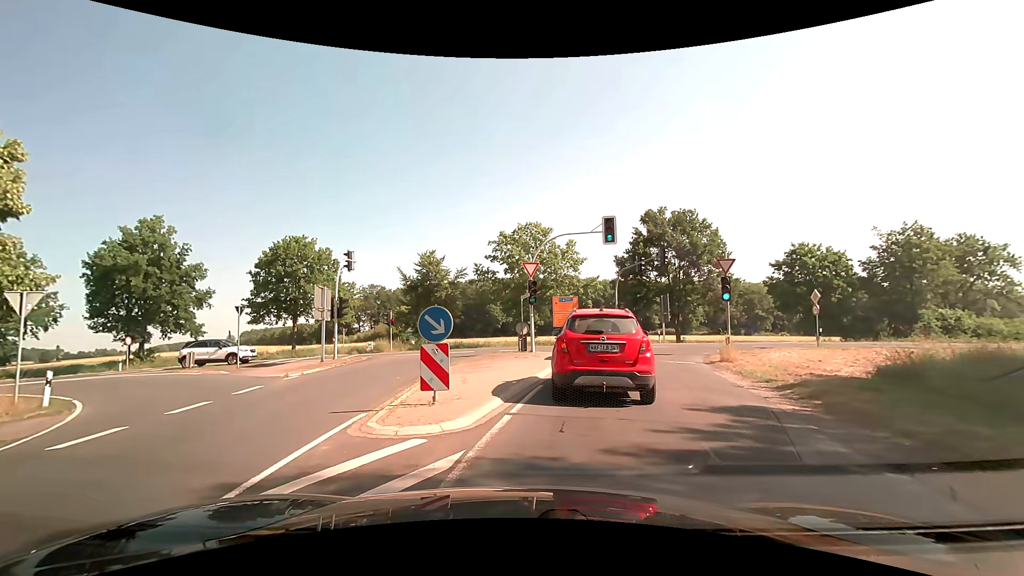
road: secondary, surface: asphalt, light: Day
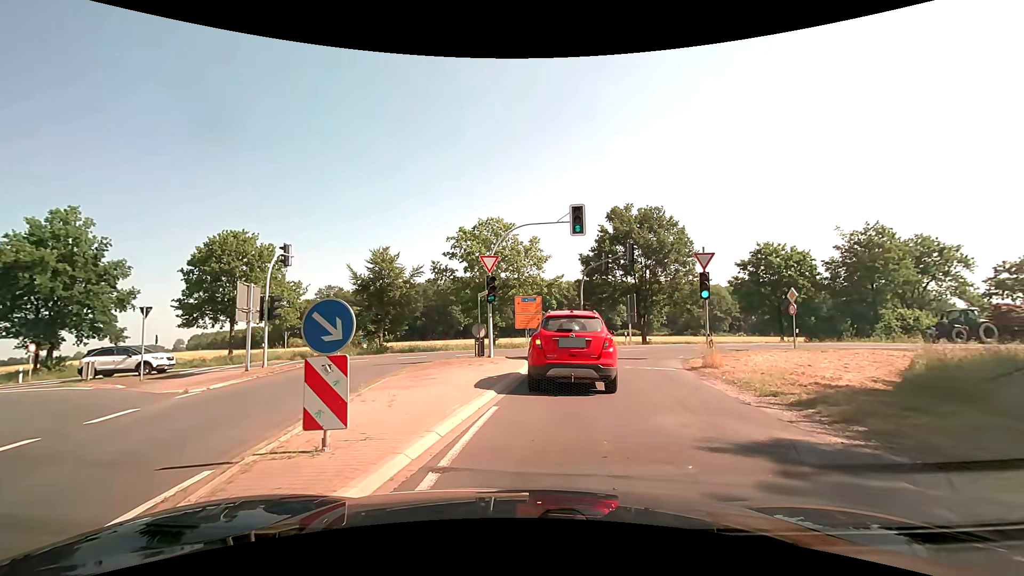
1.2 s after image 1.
(+0.1, +3.0) m; +5°
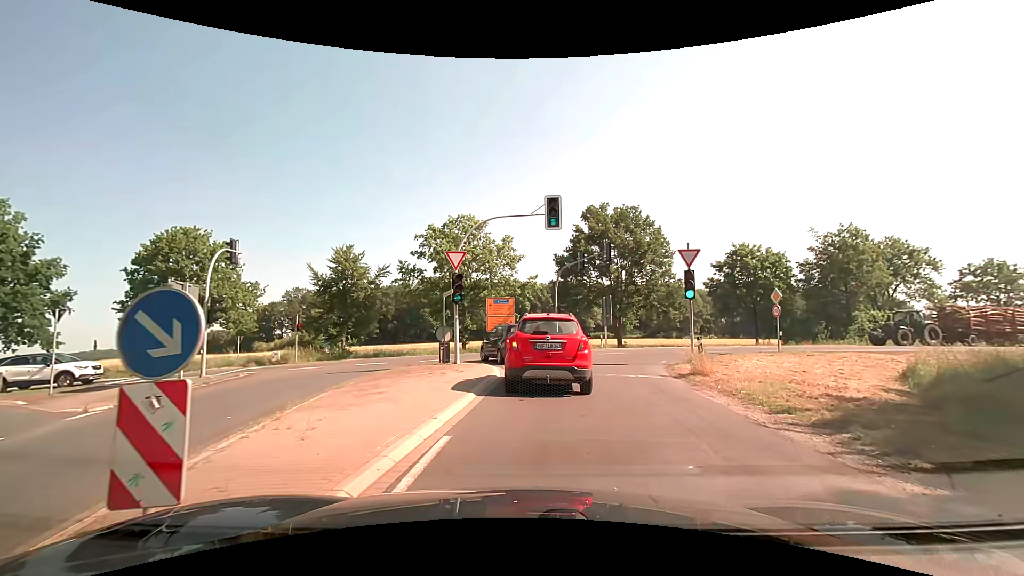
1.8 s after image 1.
(0.0, +2.1) m; +3°
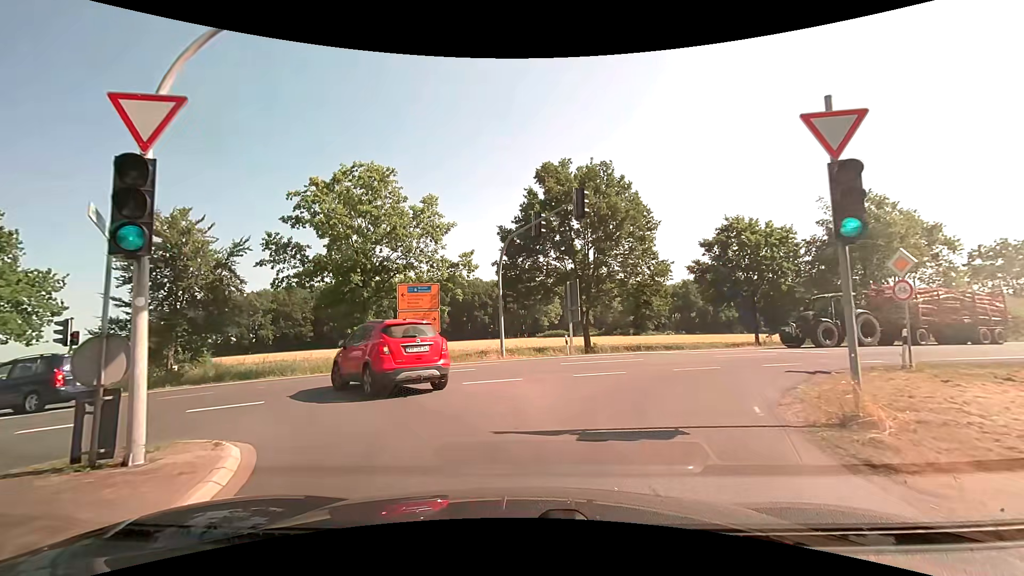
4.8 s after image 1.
(+0.9, +13.1) m; +5°
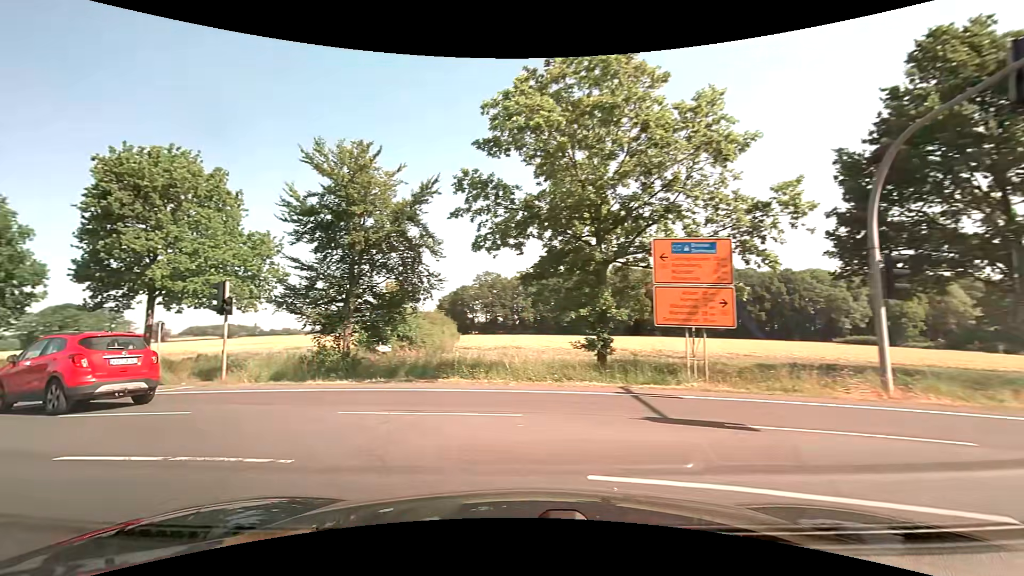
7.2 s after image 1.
(-2.1, +11.9) m; -29°
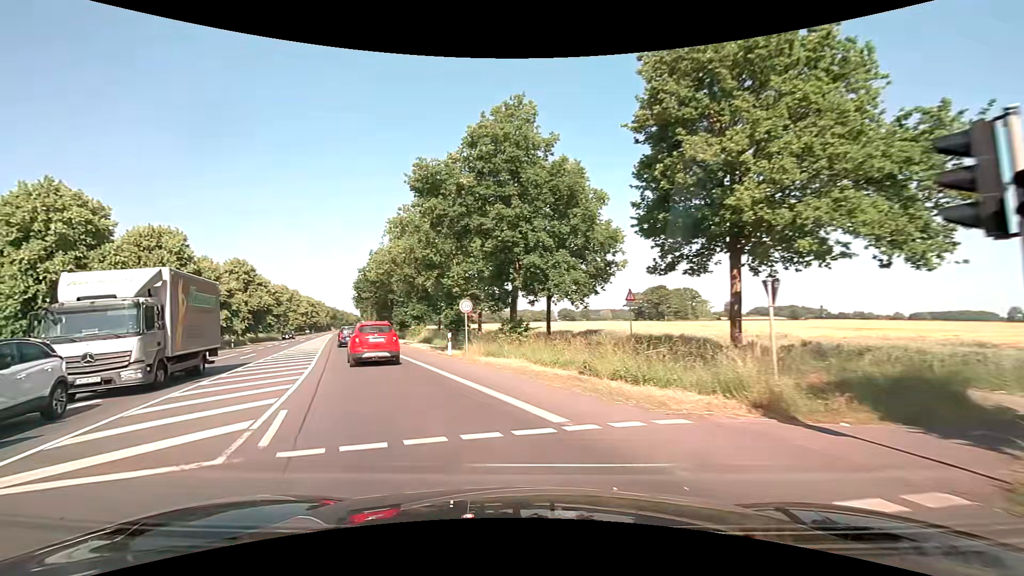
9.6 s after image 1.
(-7.1, +11.7) m; -58°
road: primary
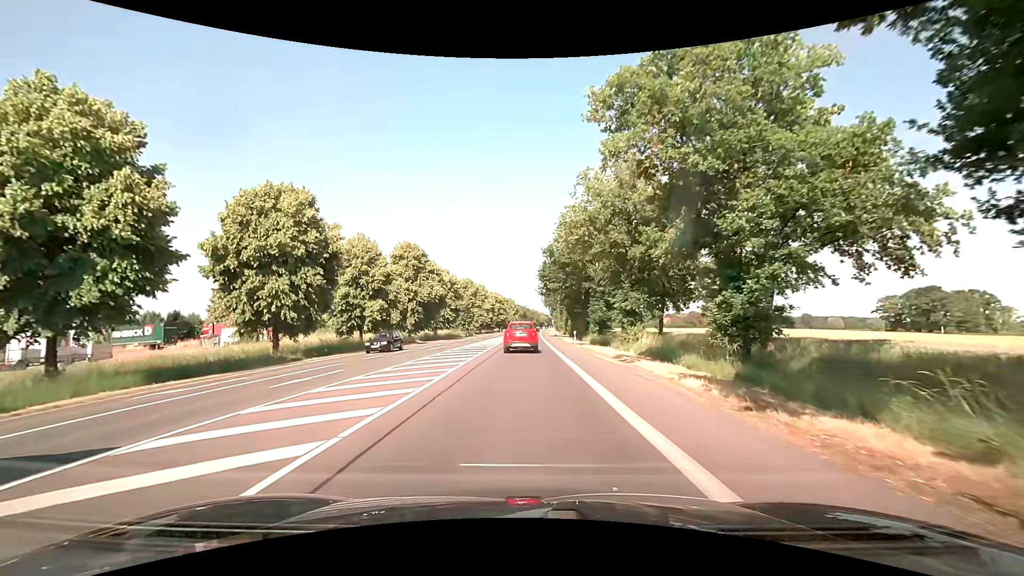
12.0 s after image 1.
(-5.2, +20.2) m; -21°
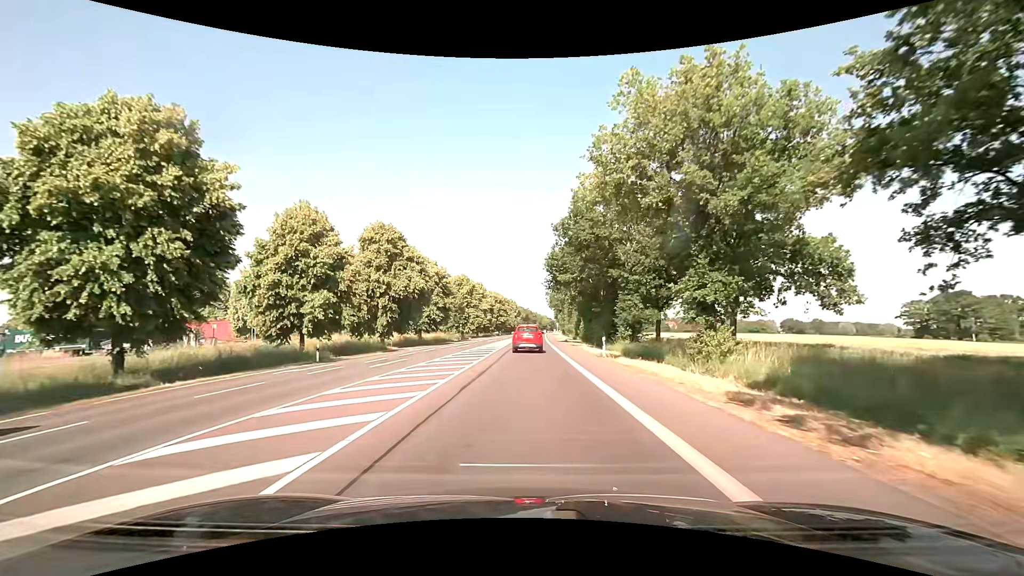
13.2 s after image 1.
(-0.1, +13.8) m; 0°
